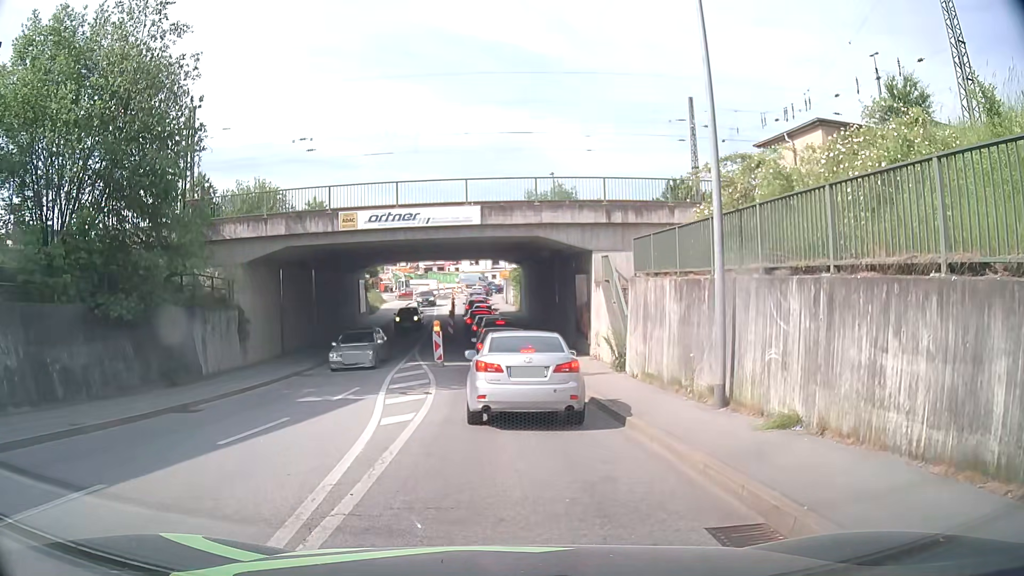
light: Day
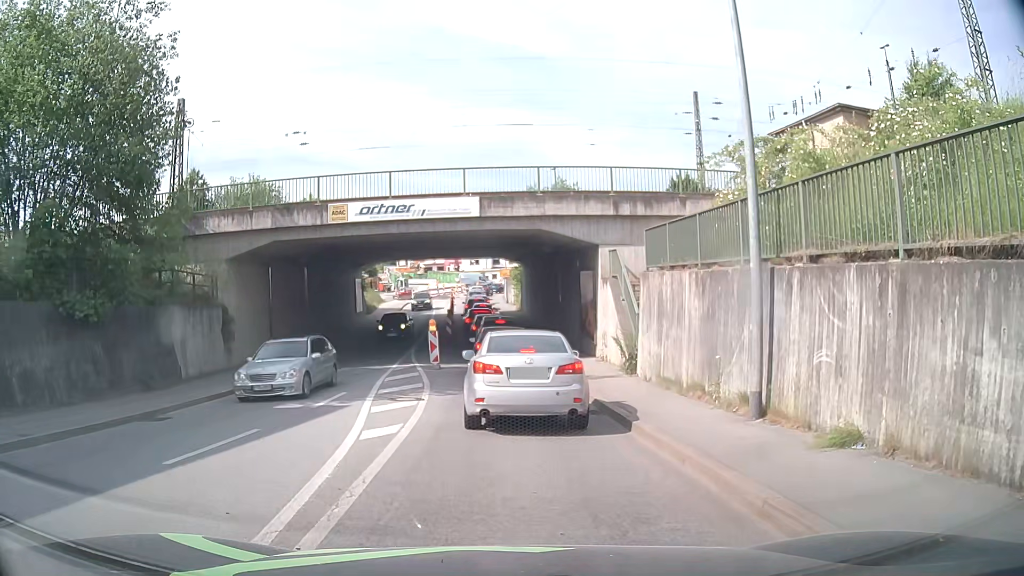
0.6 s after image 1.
(0.0, +1.6) m; +1°
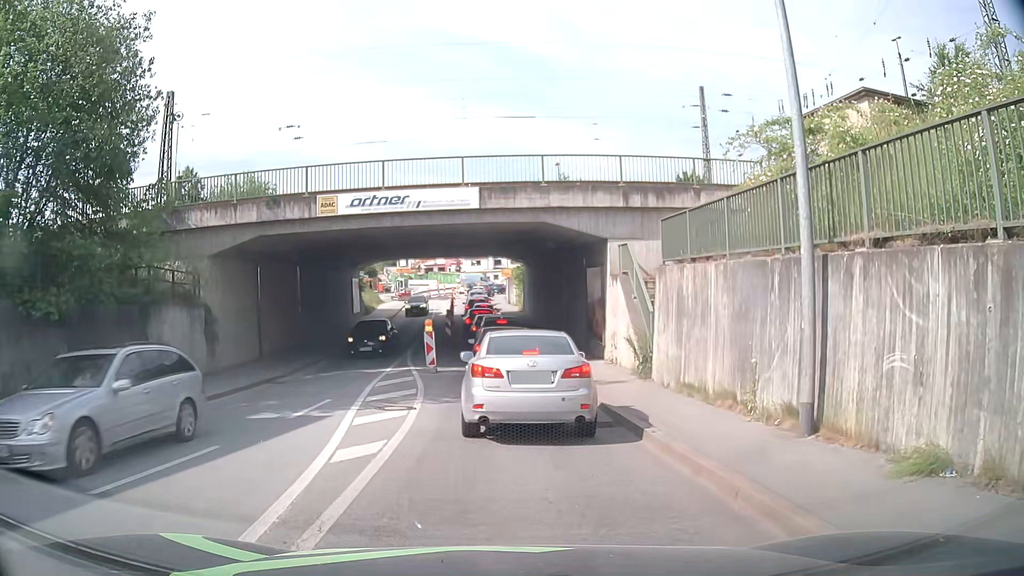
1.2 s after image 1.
(0.0, +1.6) m; +1°
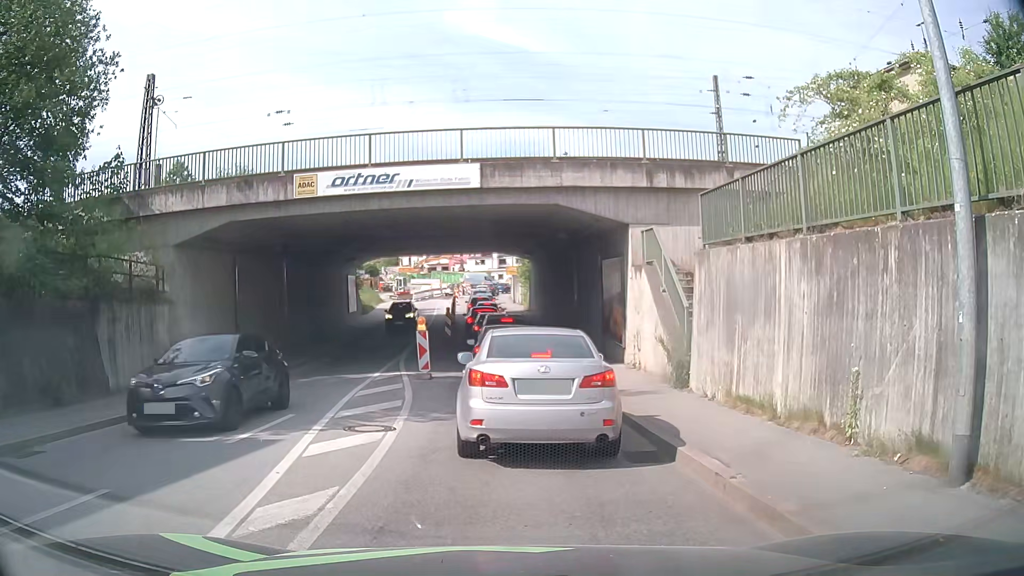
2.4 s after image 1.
(-0.1, +2.8) m; -2°
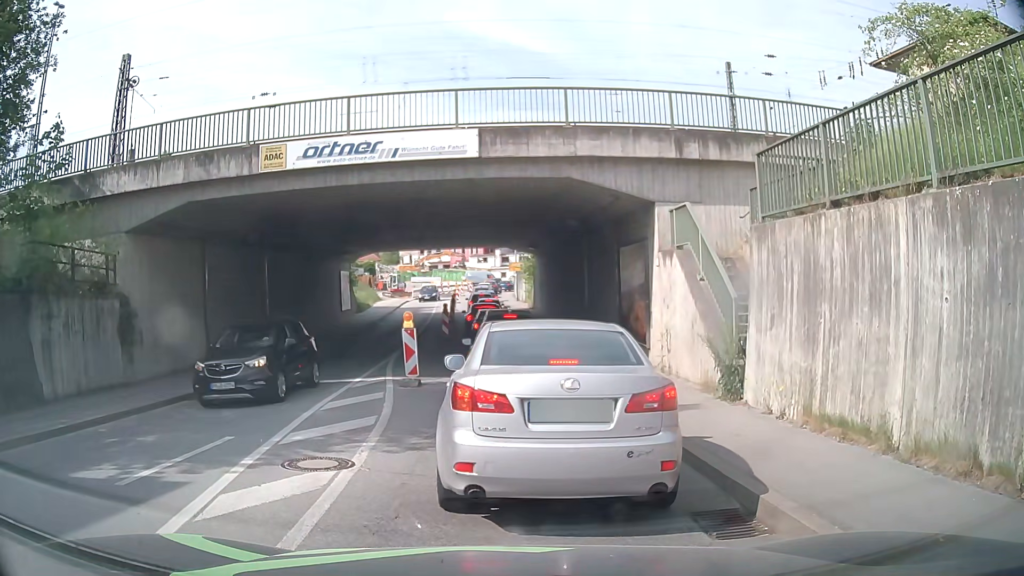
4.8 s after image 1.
(0.0, +2.8) m; 0°
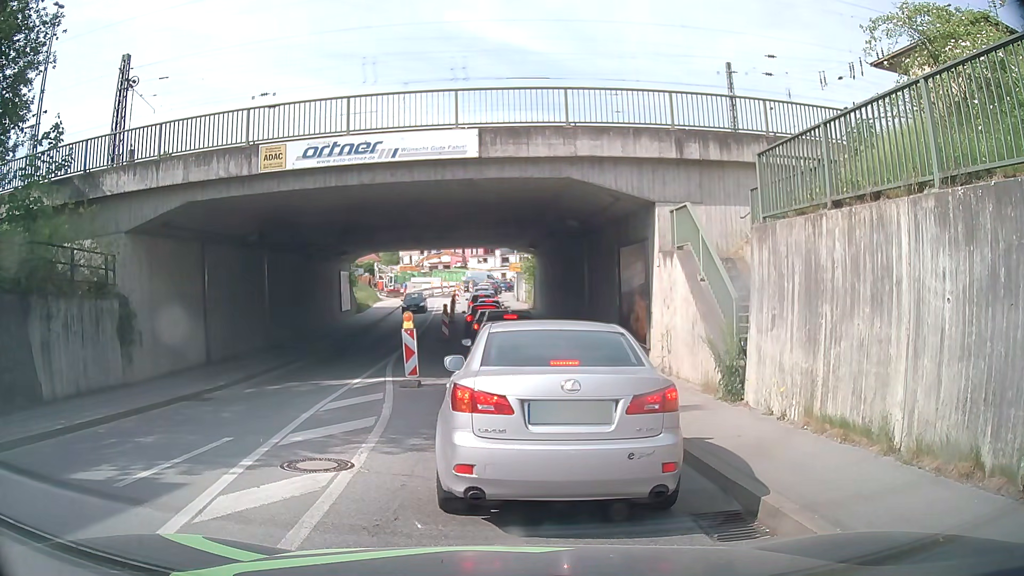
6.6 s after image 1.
(0.0, +0.1) m; 0°
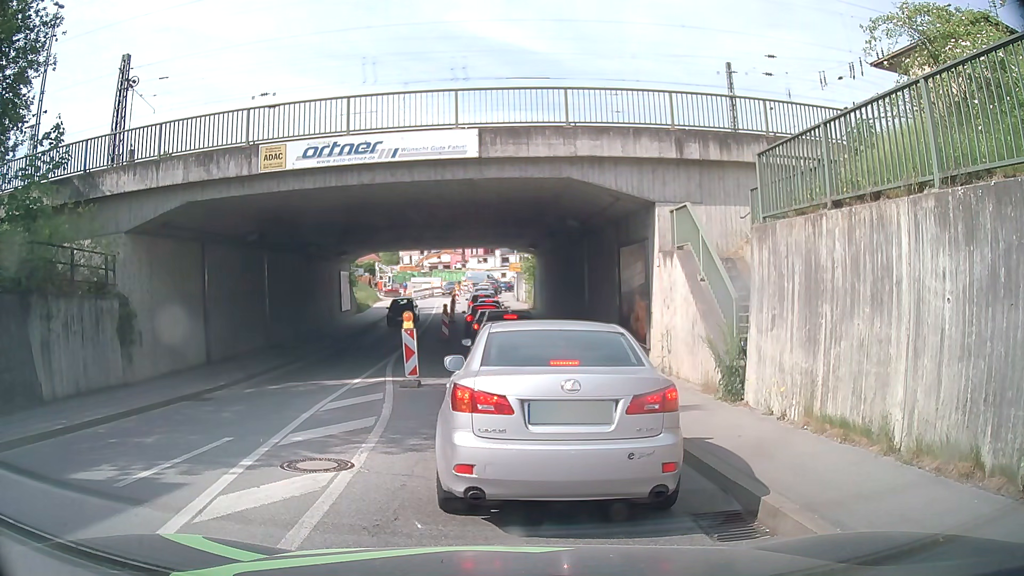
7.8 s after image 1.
(0.0, 0.0) m; 0°
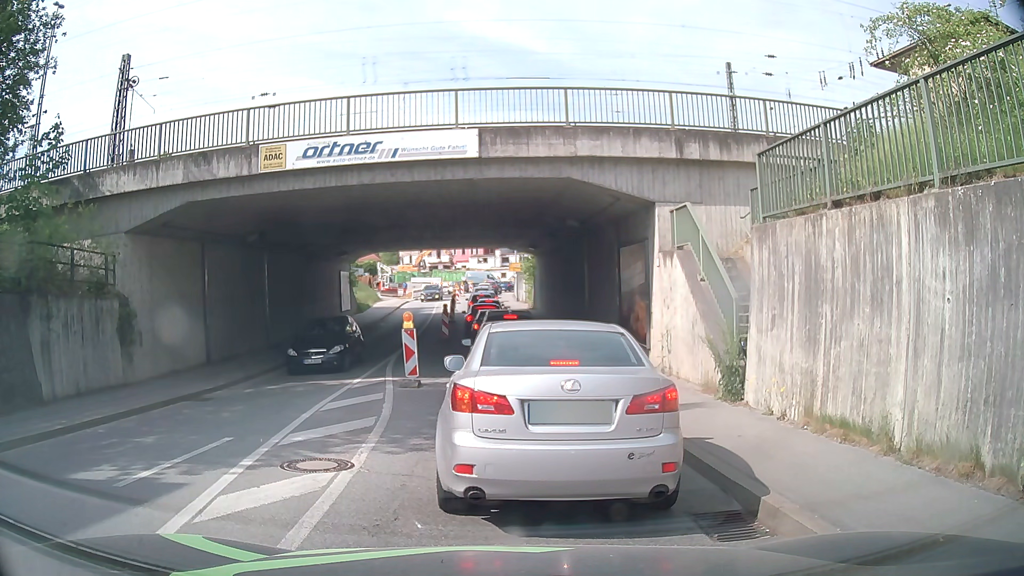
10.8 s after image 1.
(0.0, 0.0) m; 0°
